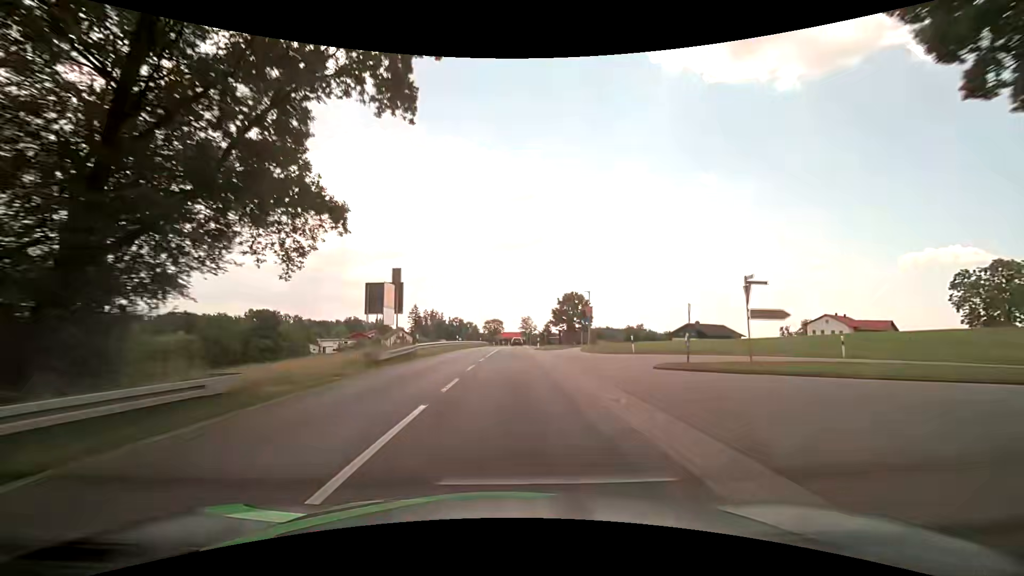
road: secondary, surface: asphalt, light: Day
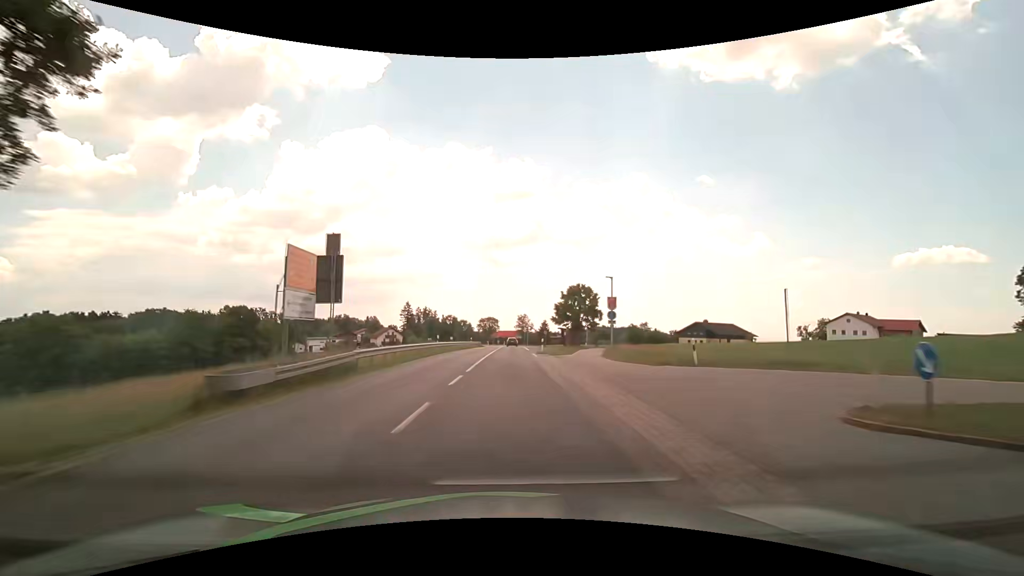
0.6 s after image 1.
(0.0, +10.9) m; 0°
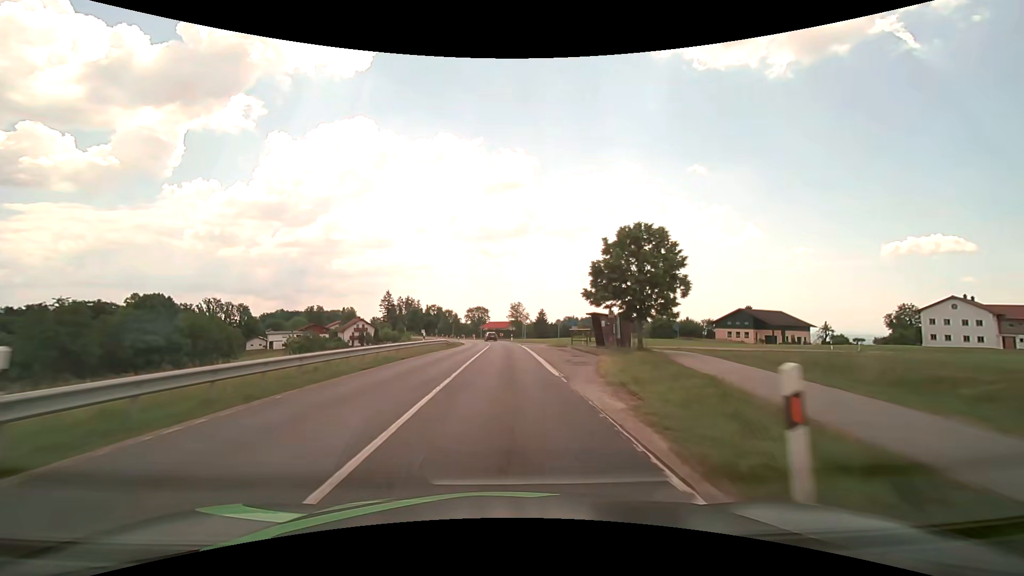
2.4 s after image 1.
(+0.5, +32.8) m; +1°
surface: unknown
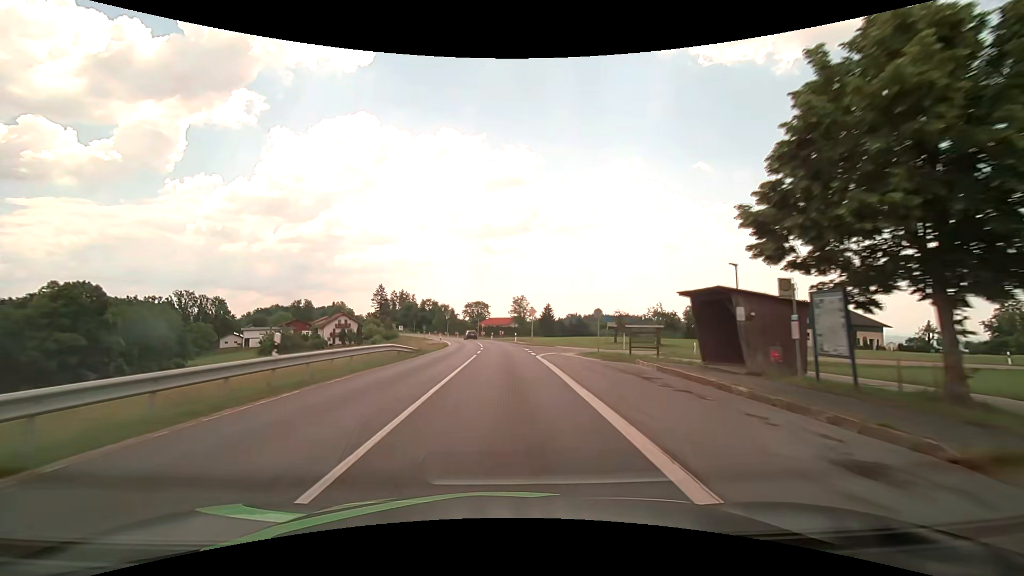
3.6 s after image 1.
(0.0, +21.9) m; 0°
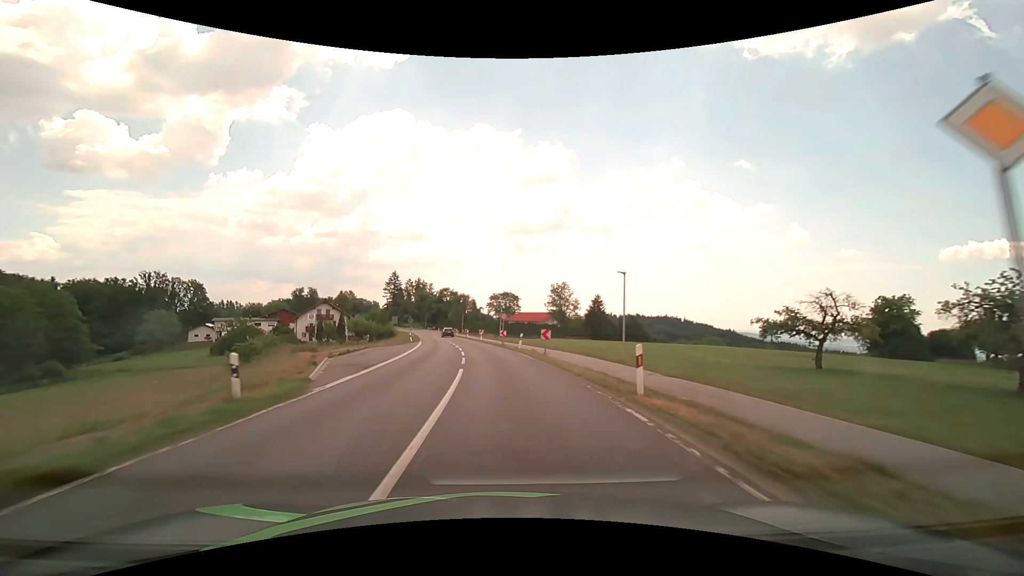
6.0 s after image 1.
(-1.1, +43.7) m; -3°
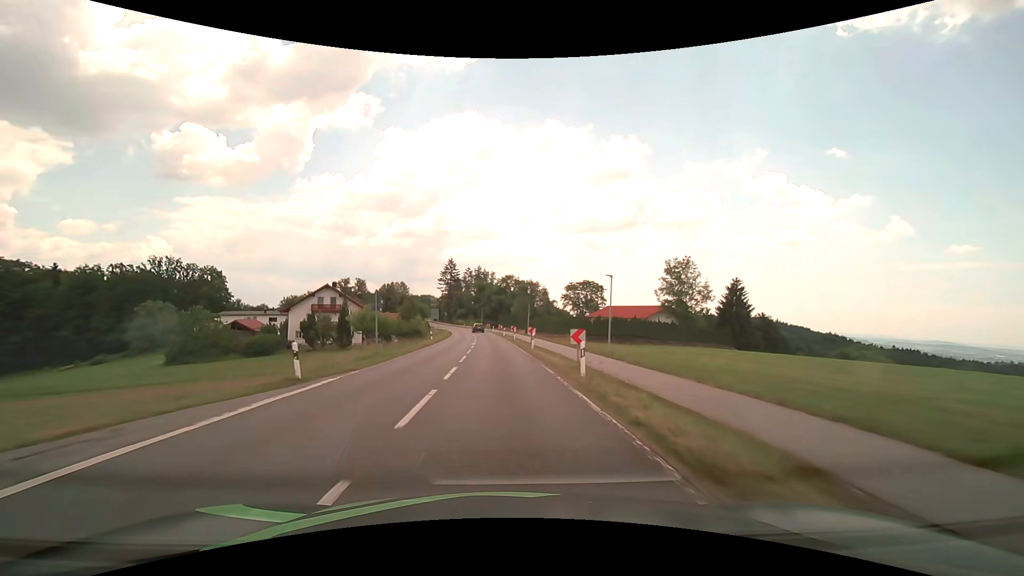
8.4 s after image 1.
(-2.9, +43.3) m; -8°
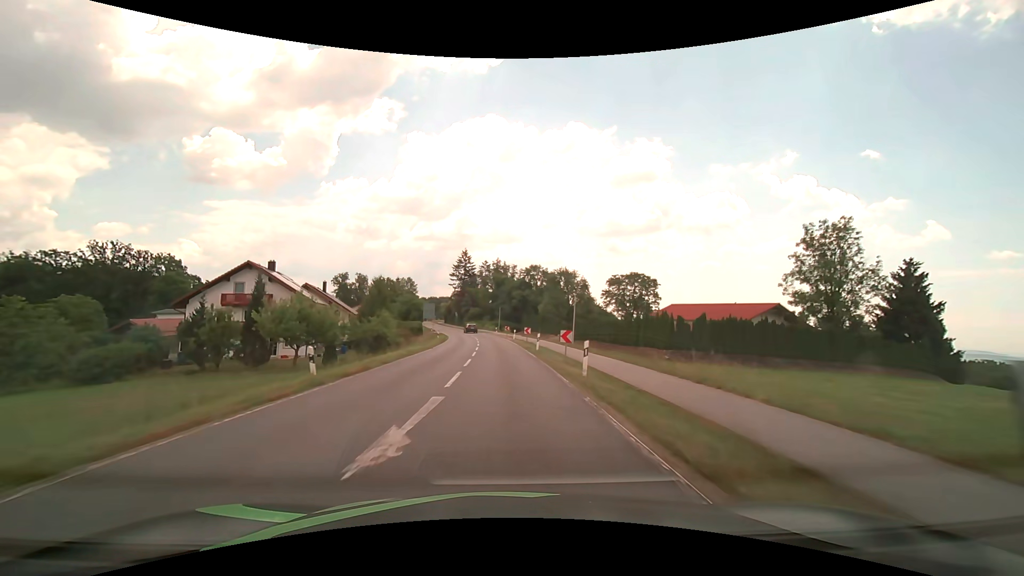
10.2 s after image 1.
(-0.9, +32.4) m; -3°
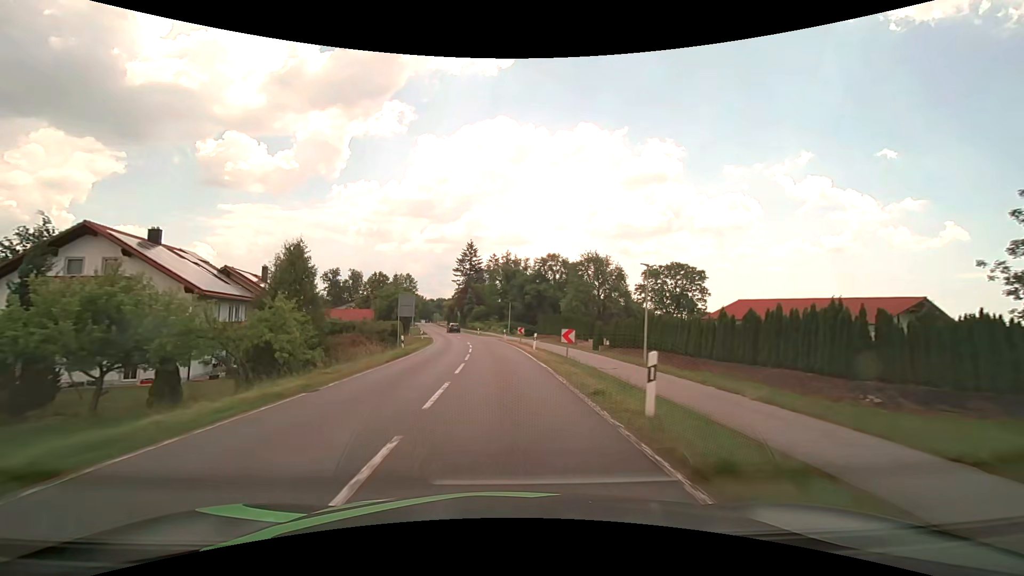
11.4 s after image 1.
(-0.2, +21.5) m; -1°
